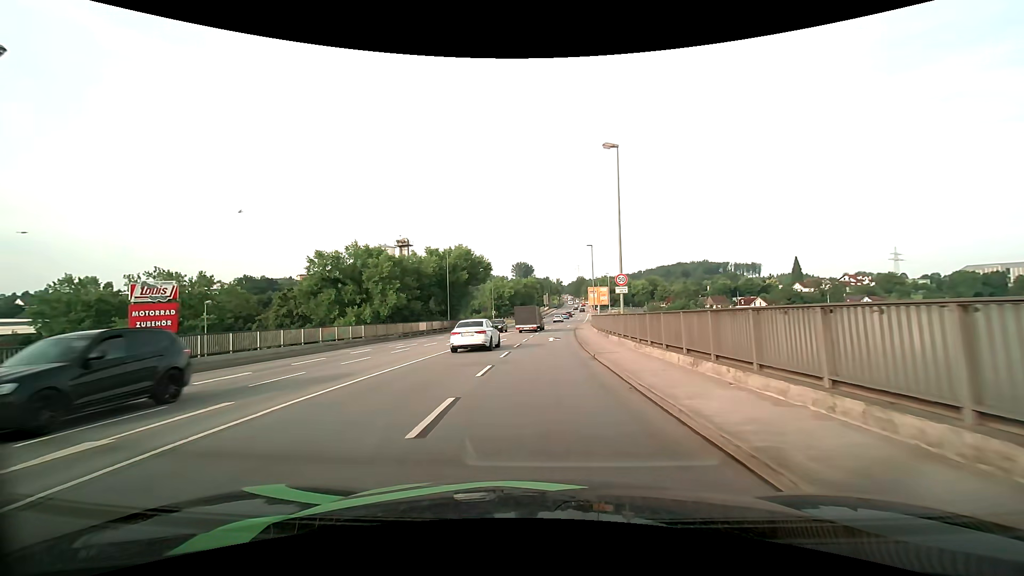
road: primary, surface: asphalt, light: Day
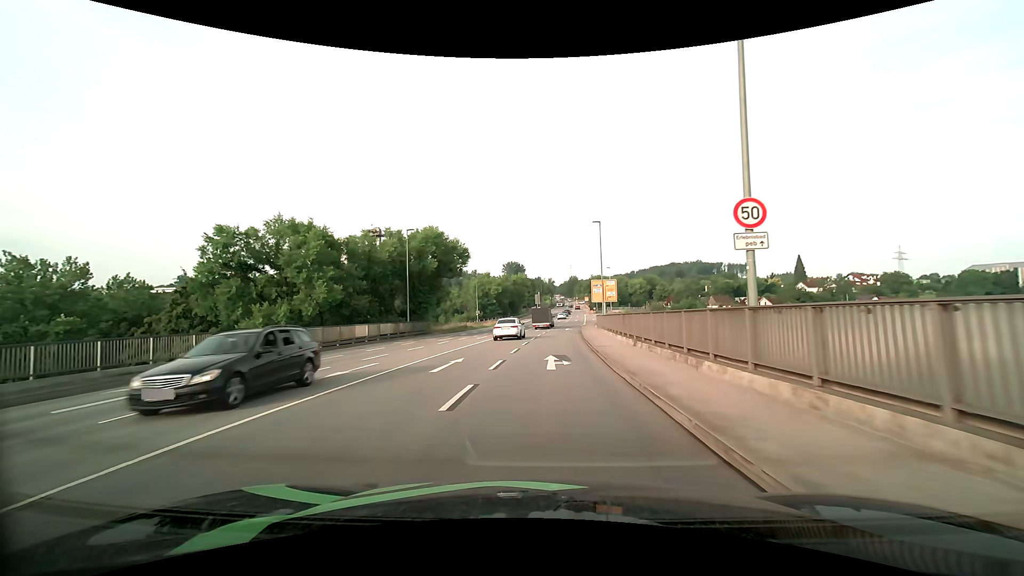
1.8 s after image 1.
(0.0, +16.4) m; +1°
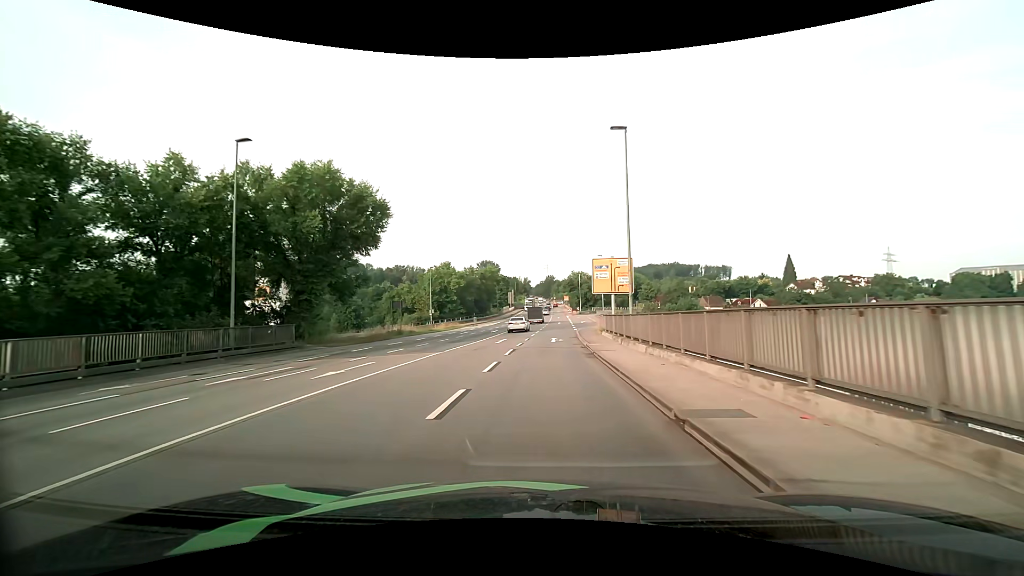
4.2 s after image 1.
(+0.5, +24.7) m; +3°
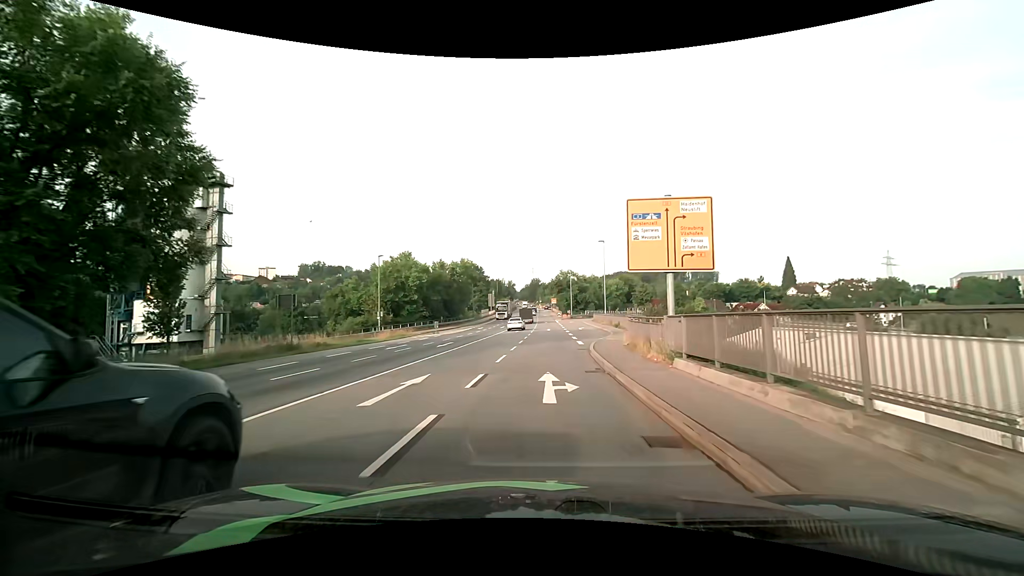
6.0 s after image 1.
(+0.3, +20.2) m; +1°
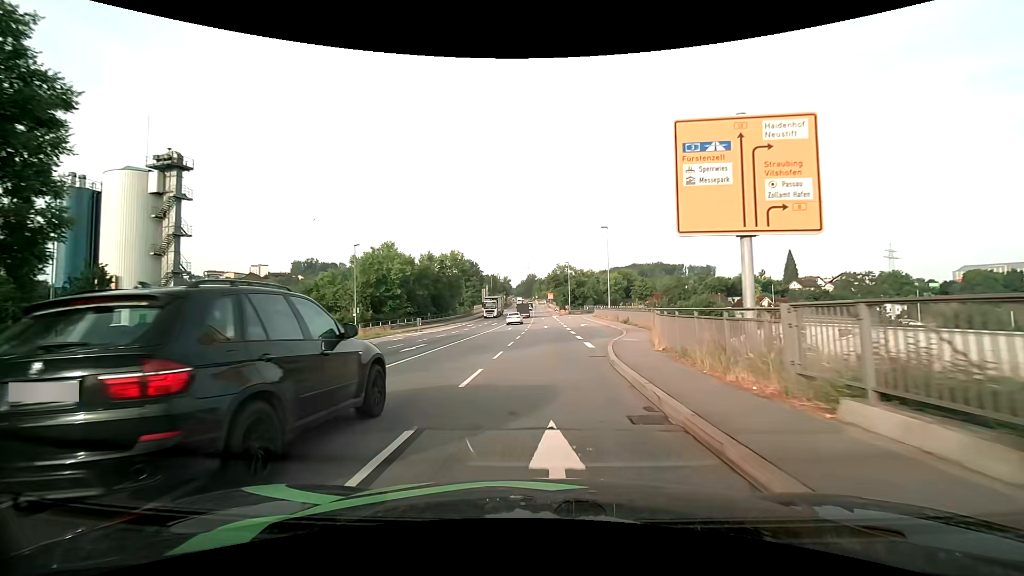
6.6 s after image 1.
(+0.1, +7.0) m; +1°
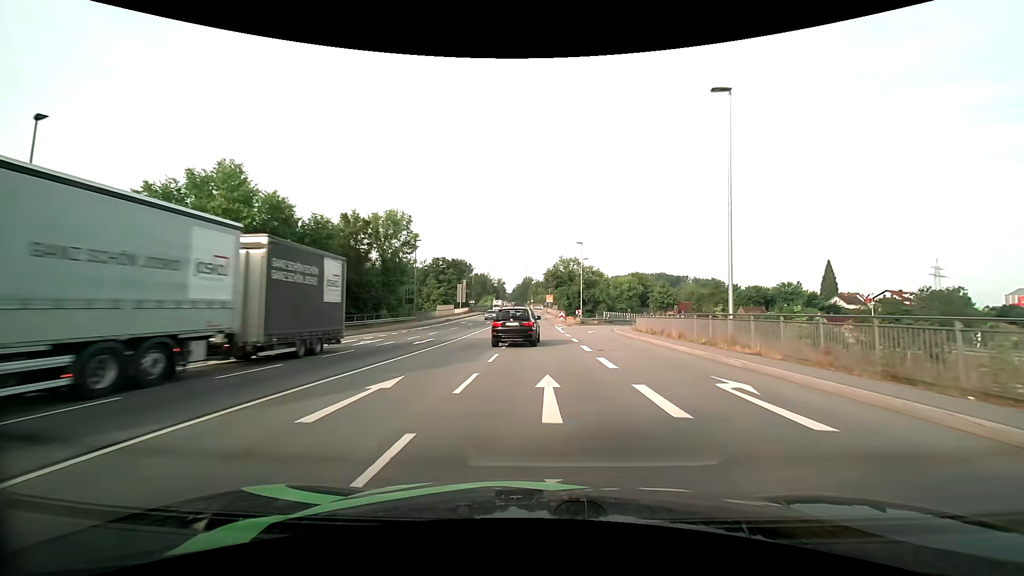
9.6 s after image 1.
(+0.2, +37.0) m; 0°
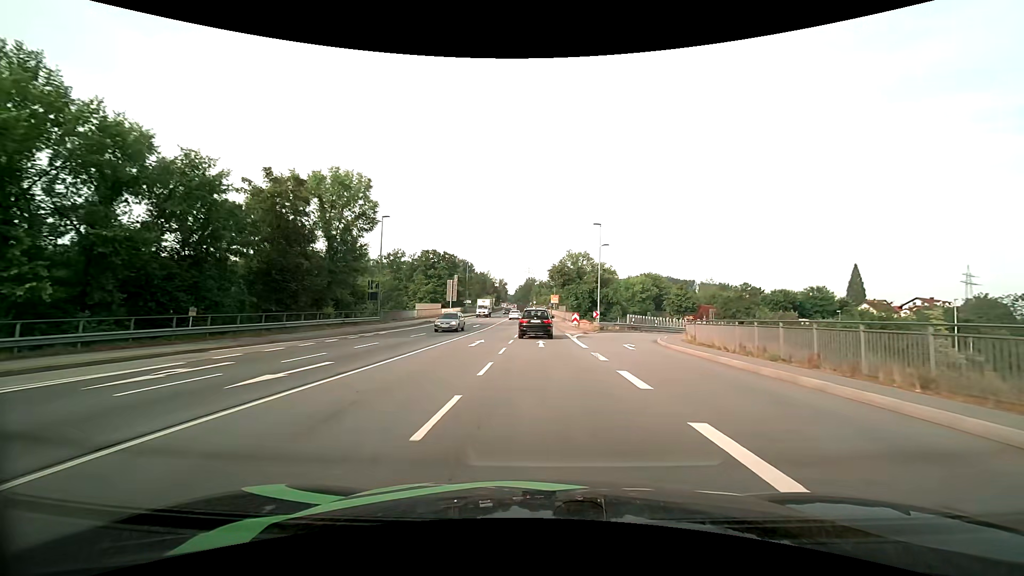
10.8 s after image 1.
(-0.1, +15.2) m; 0°
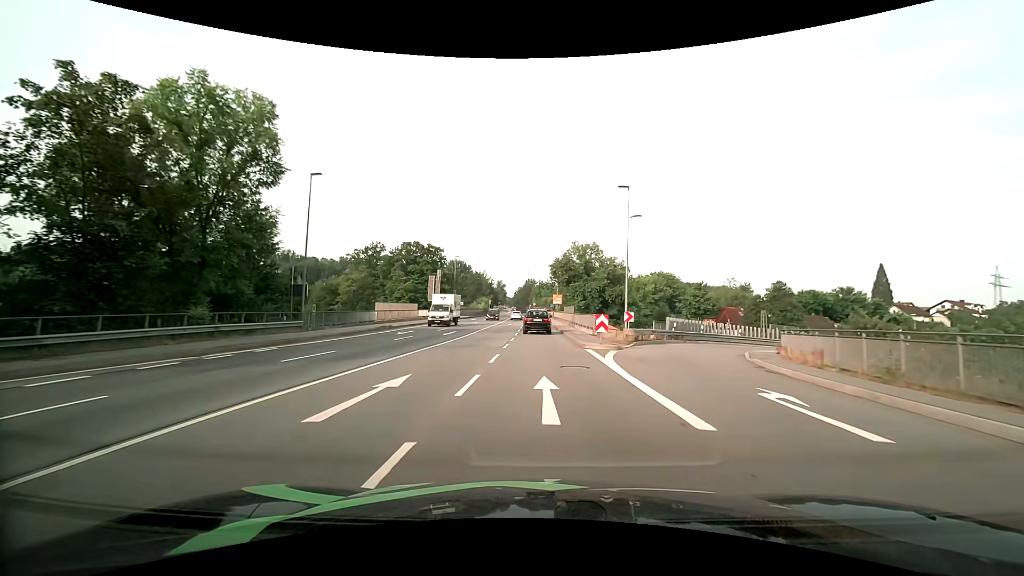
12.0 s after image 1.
(0.0, +15.3) m; 0°
(0, +10) (0, +20) (0, +30) (0, +40) (0, +50) (0, +60) (0, +70) (-1, +80) (-1, +90) (-1, +100) m
